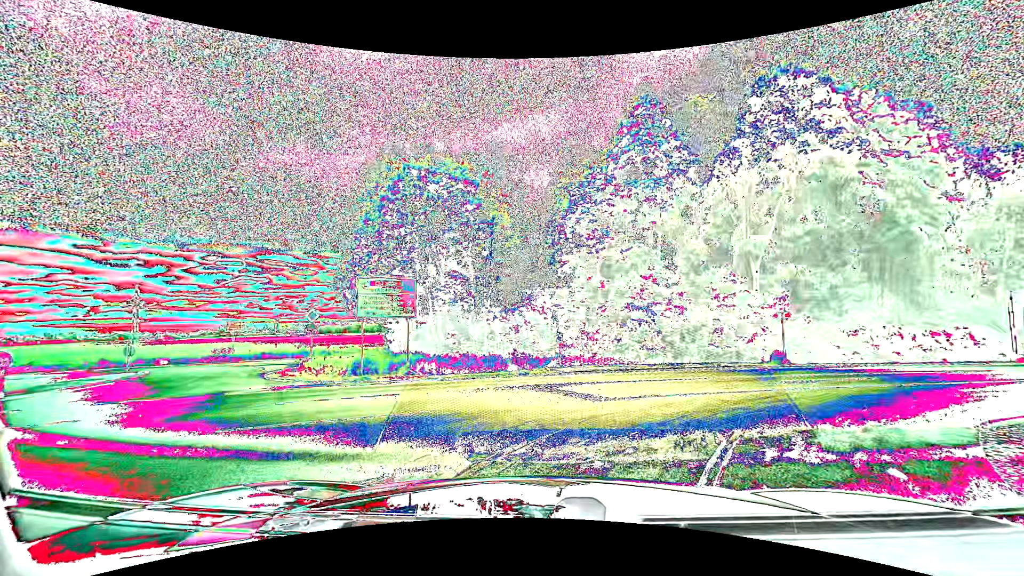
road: primary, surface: asphalt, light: Day
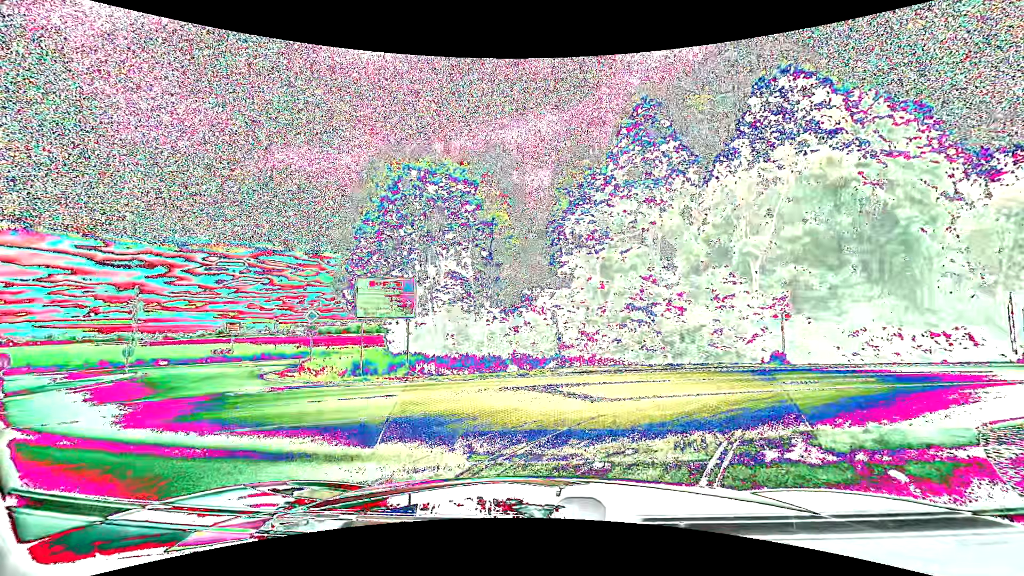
(0.0, 0.0) m; 0°
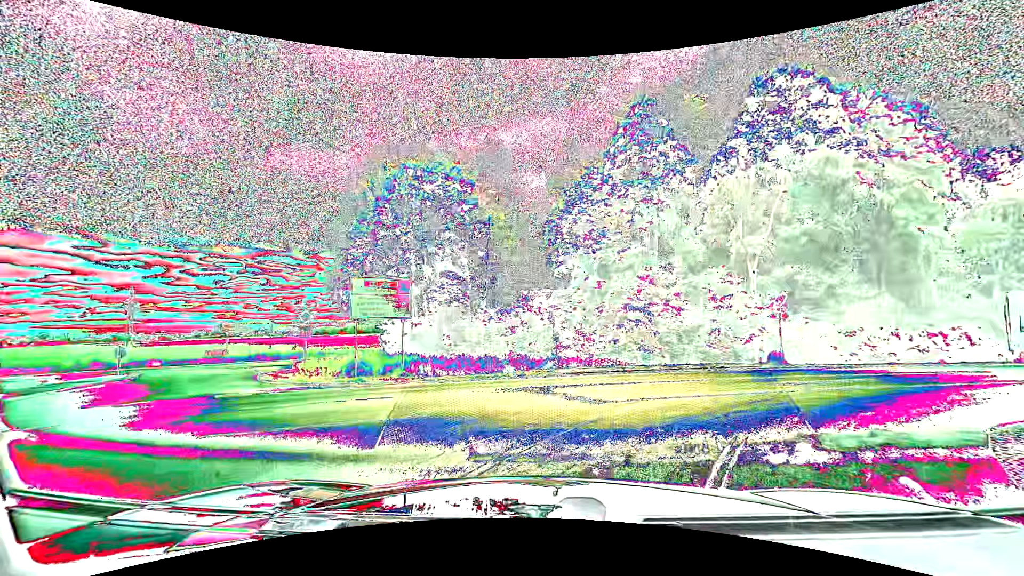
(0.0, +0.2) m; 0°
(+3, +9) (+12, +15) (+21, +18) (+30, +22) (+40, +26) (+49, +30) (+58, +34) (+67, +38) (+76, +42) (+85, +47) m
